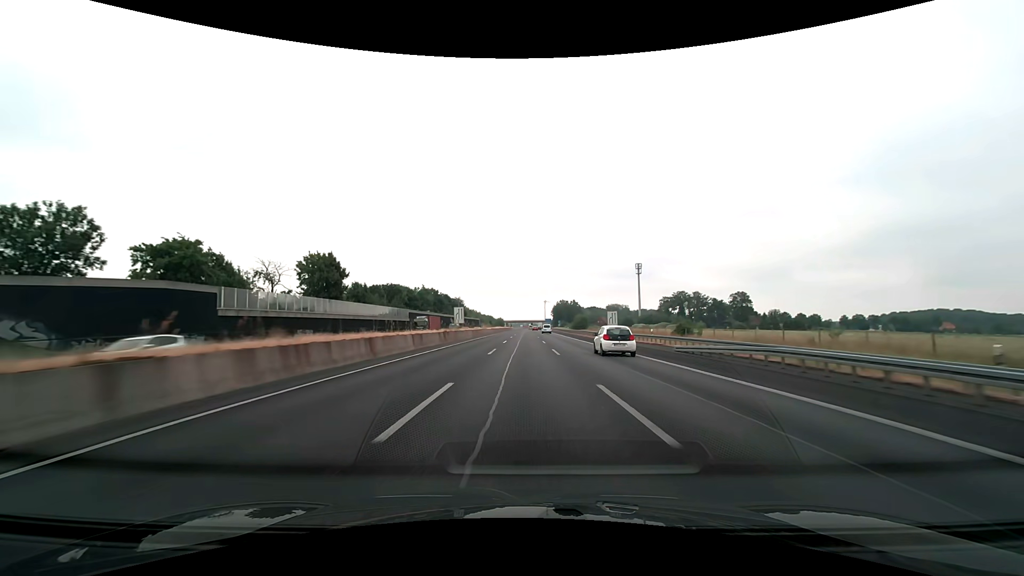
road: motorway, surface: asphalt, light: Day
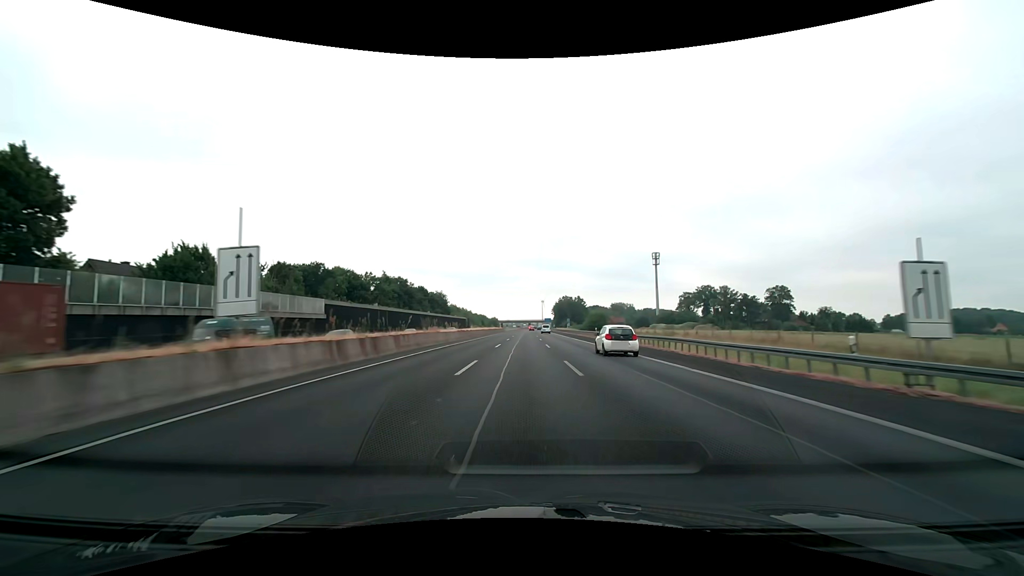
(+0.2, +47.4) m; 0°
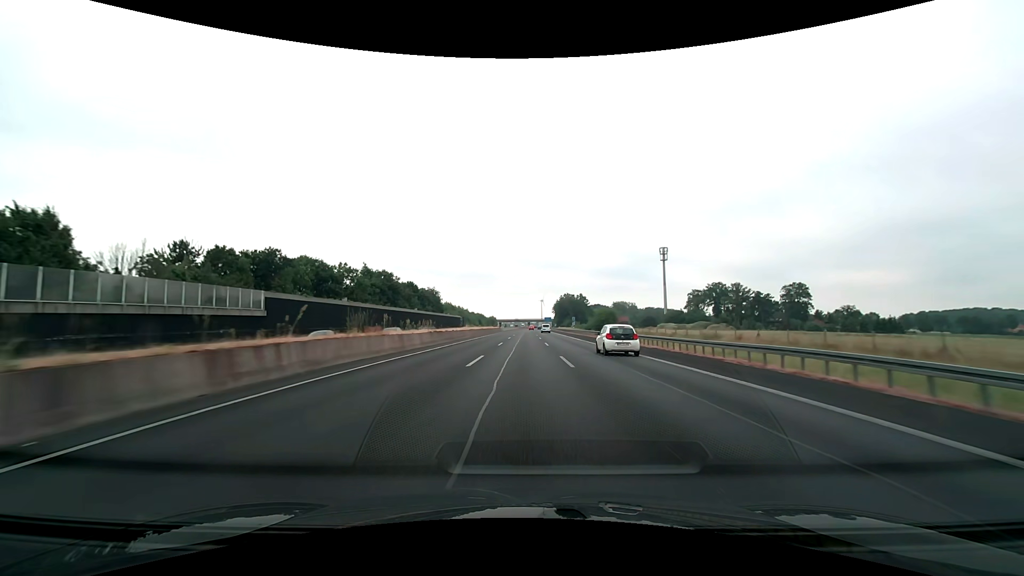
(0.0, +15.8) m; 0°
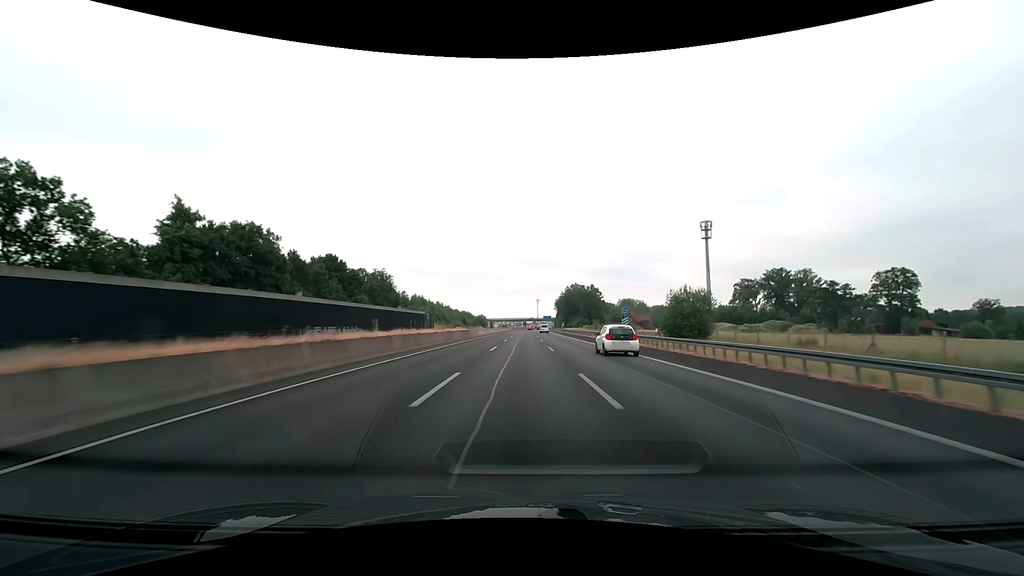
(+0.3, +63.2) m; 0°
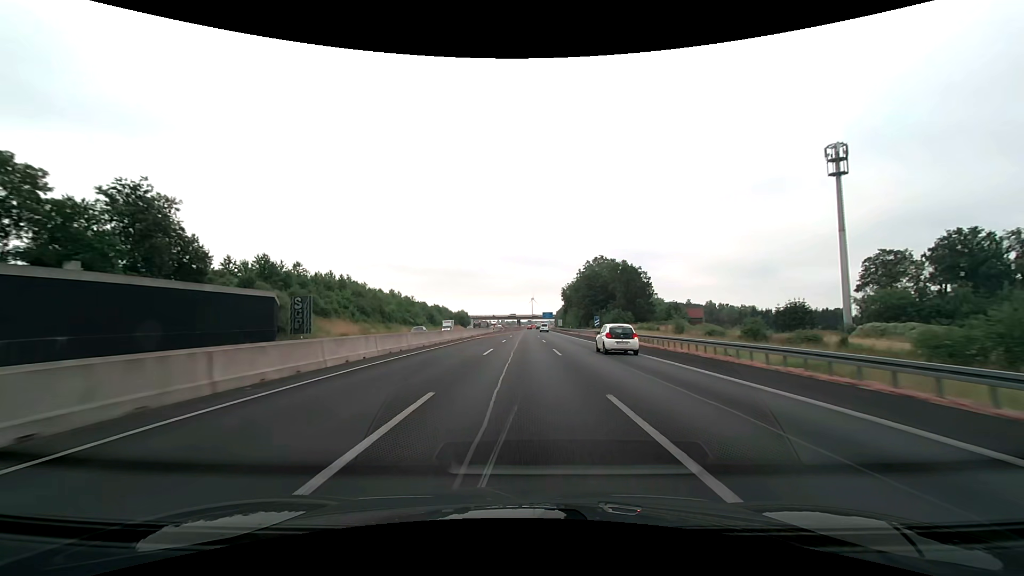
(+0.4, +79.2) m; +1°
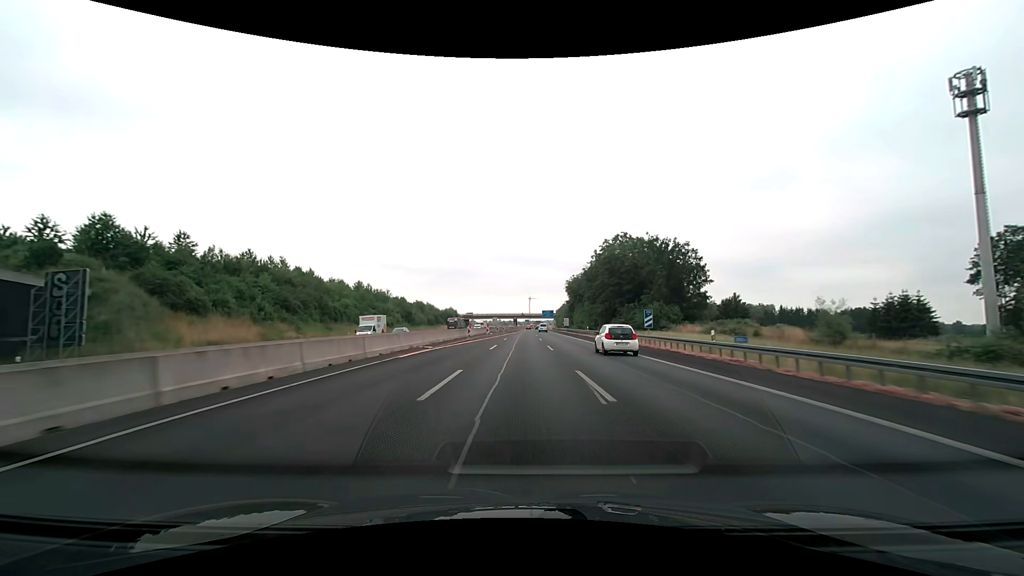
(+0.1, +31.8) m; 0°
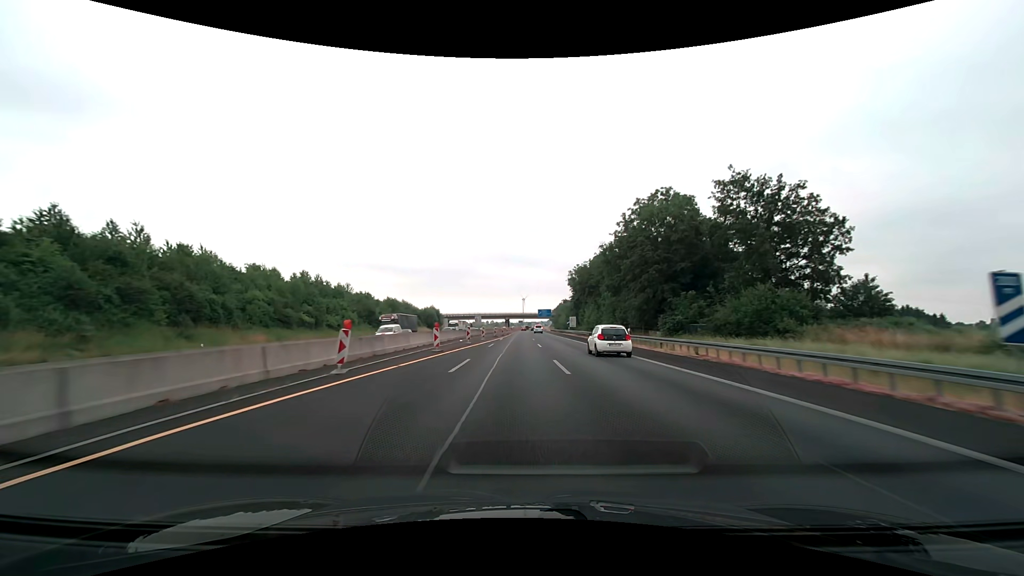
(+0.2, +31.7) m; +1°
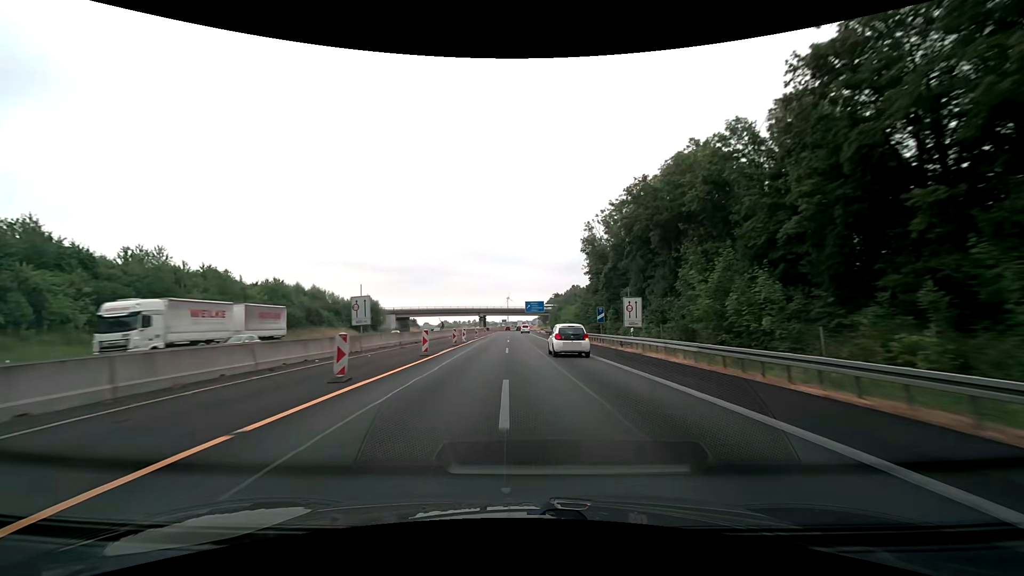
(+1.1, +63.3) m; +2°
(0, +10) (0, +20) (0, +30) (0, +40) (0, +50) (0, +60) (0, +70) (0, +80) (0, +90) (-1, +100) m
